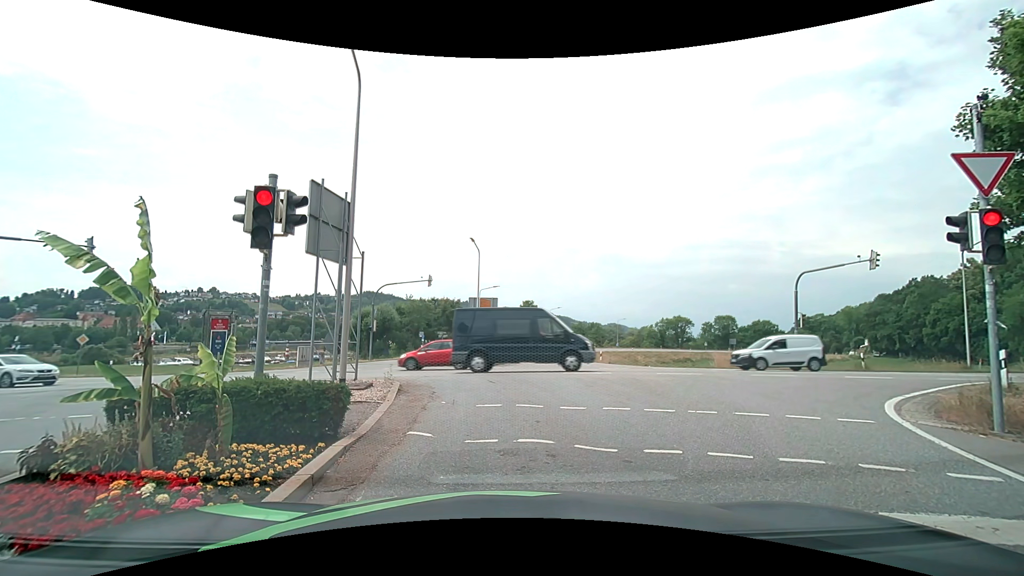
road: secondary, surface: asphalt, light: Day
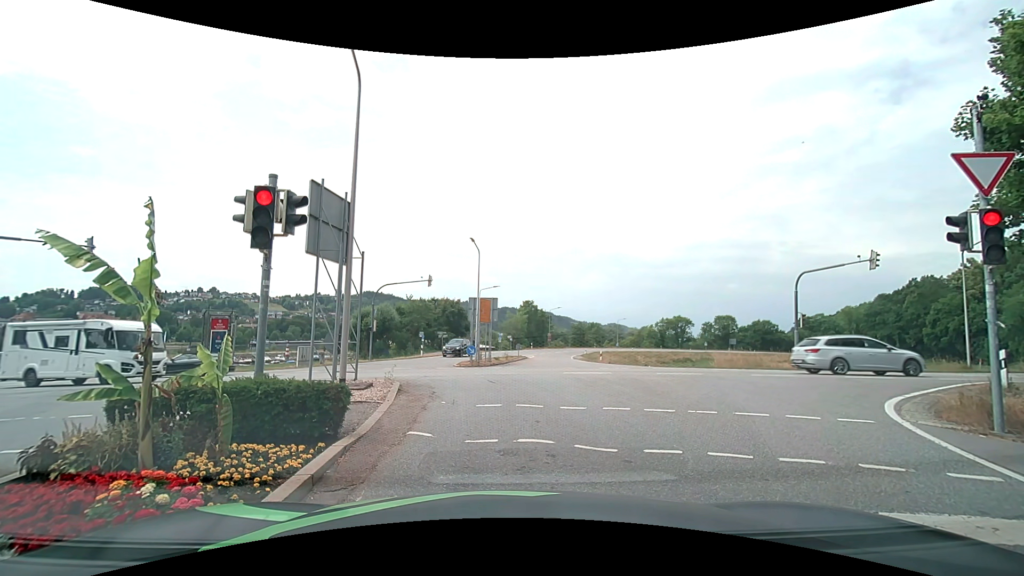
(0.0, 0.0) m; 0°
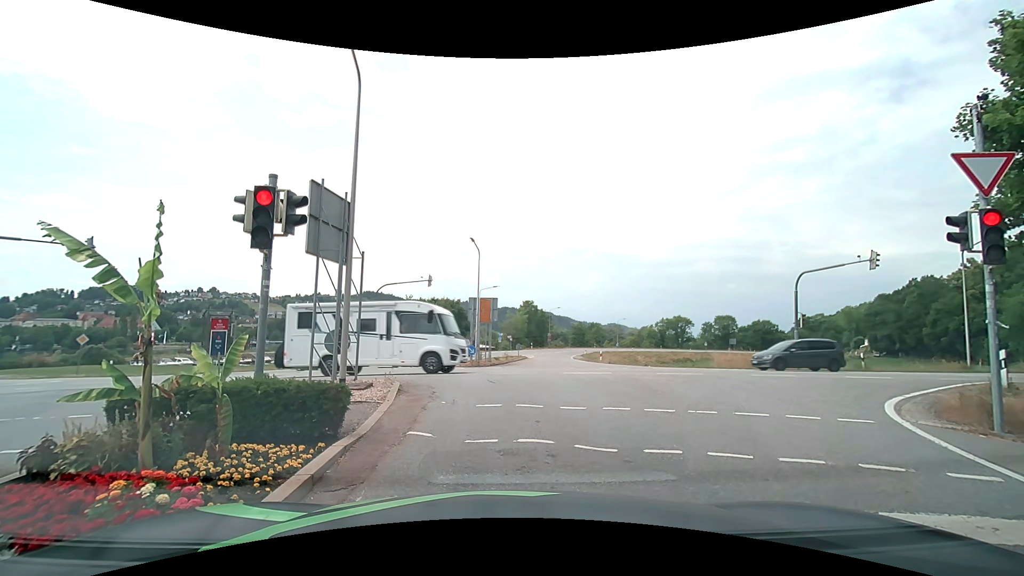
(0.0, 0.0) m; 0°
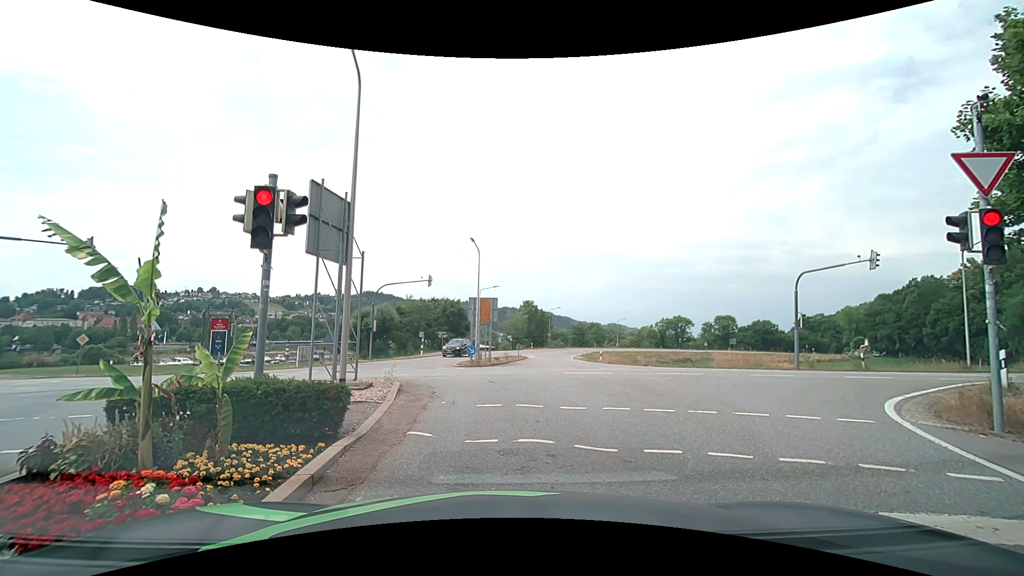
(0.0, 0.0) m; 0°
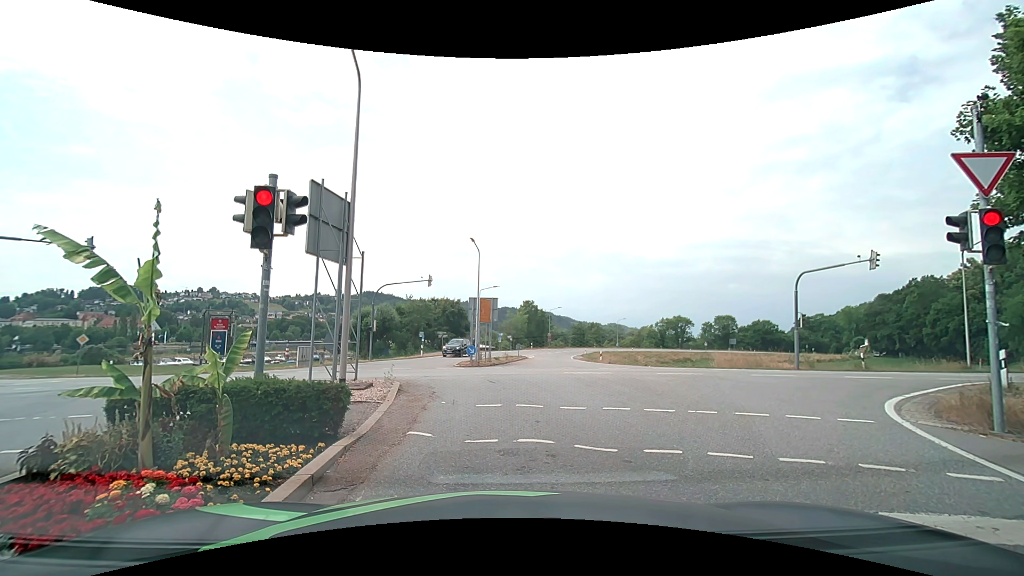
(0.0, 0.0) m; 0°
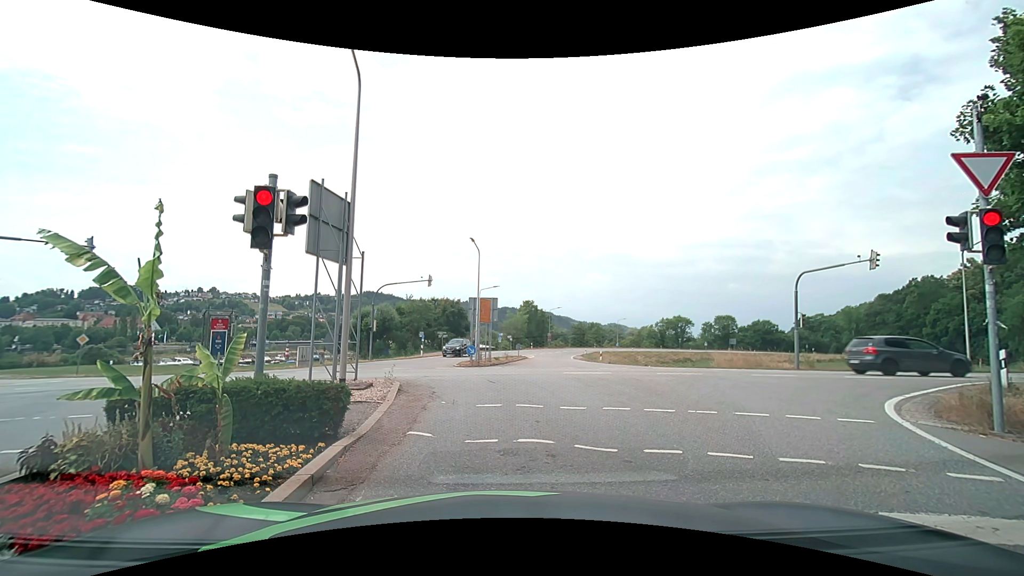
(0.0, 0.0) m; 0°
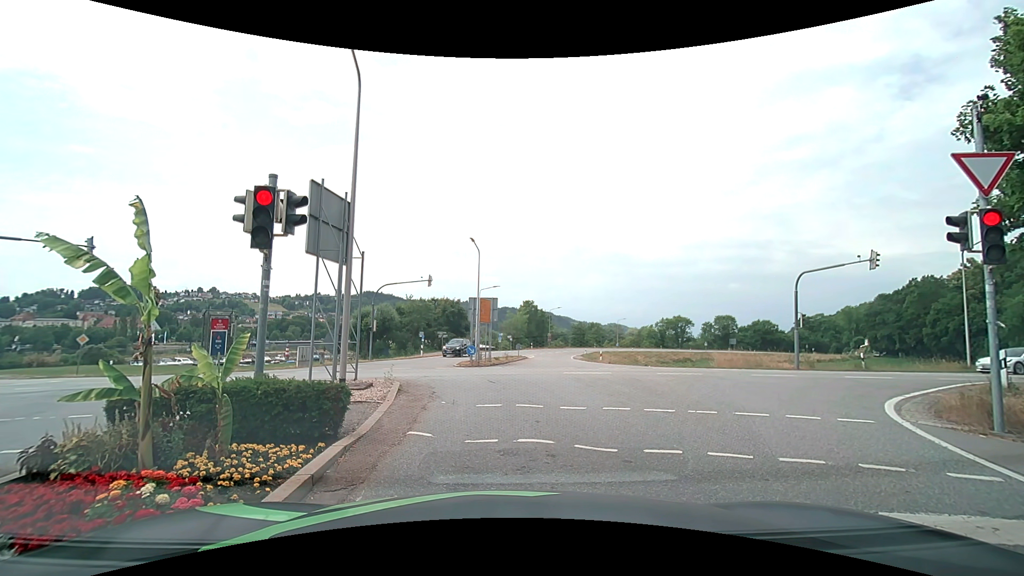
(0.0, 0.0) m; 0°
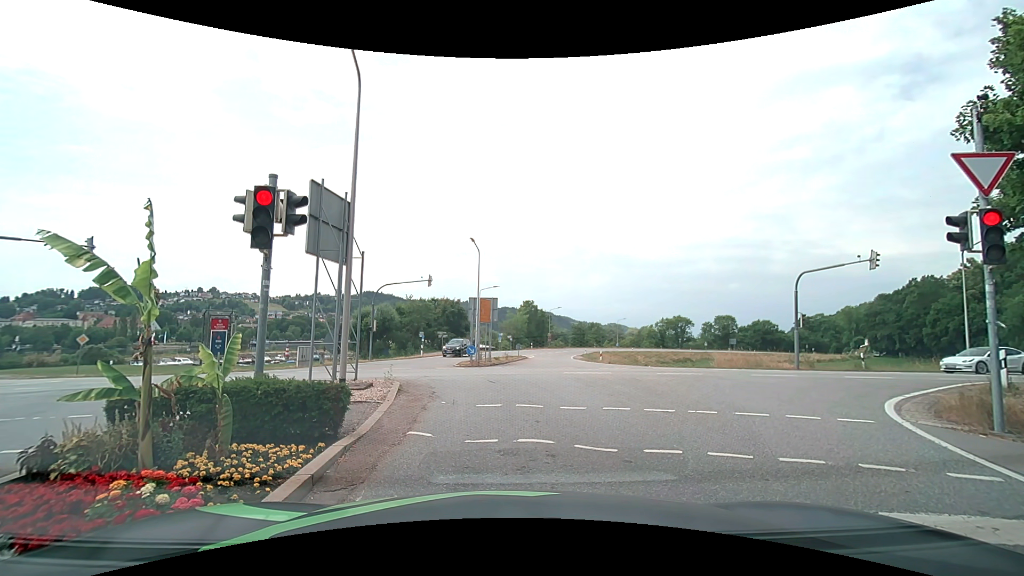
(0.0, 0.0) m; 0°
